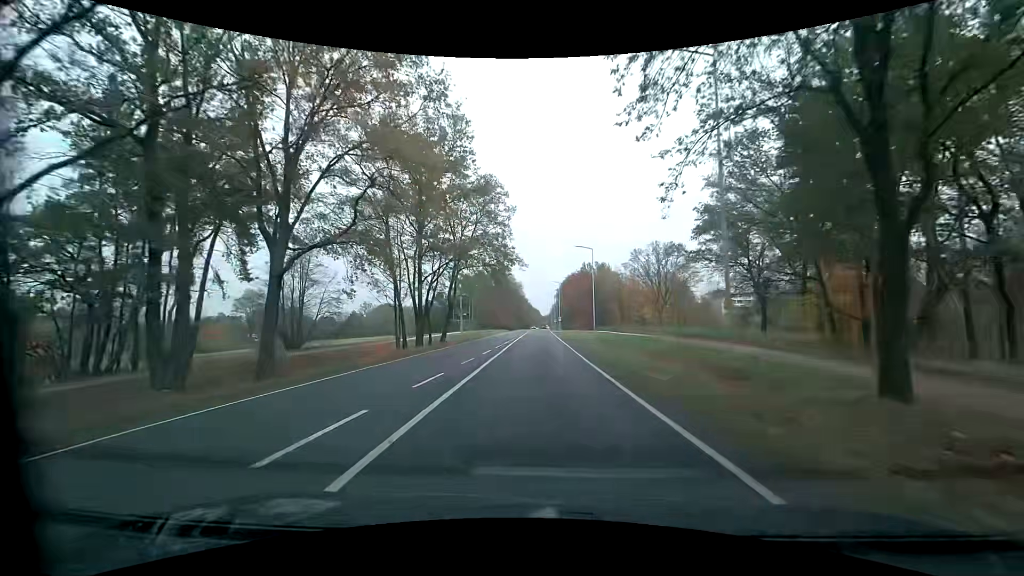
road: primary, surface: asphalt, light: Day
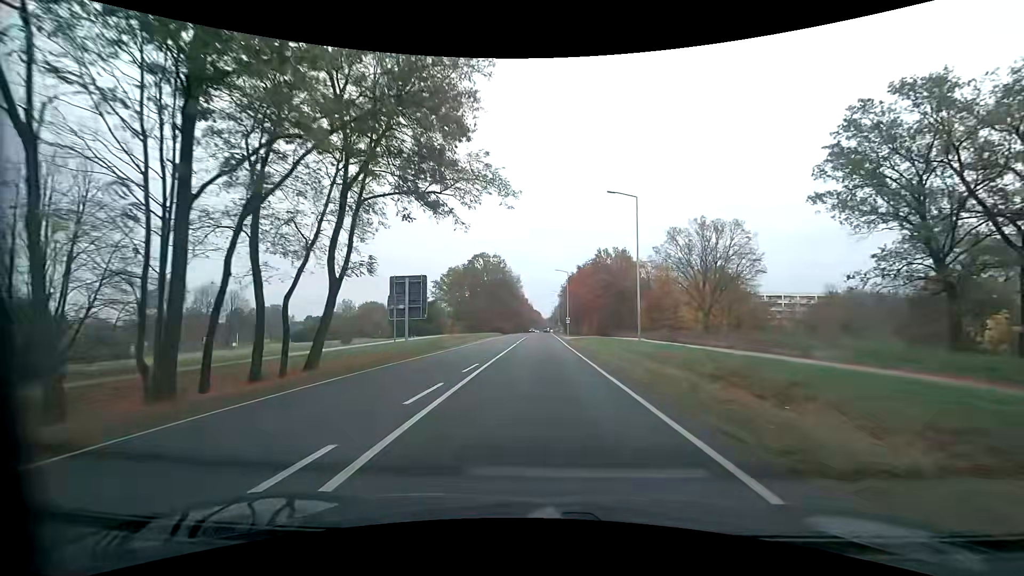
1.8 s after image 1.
(+0.2, +26.5) m; 0°
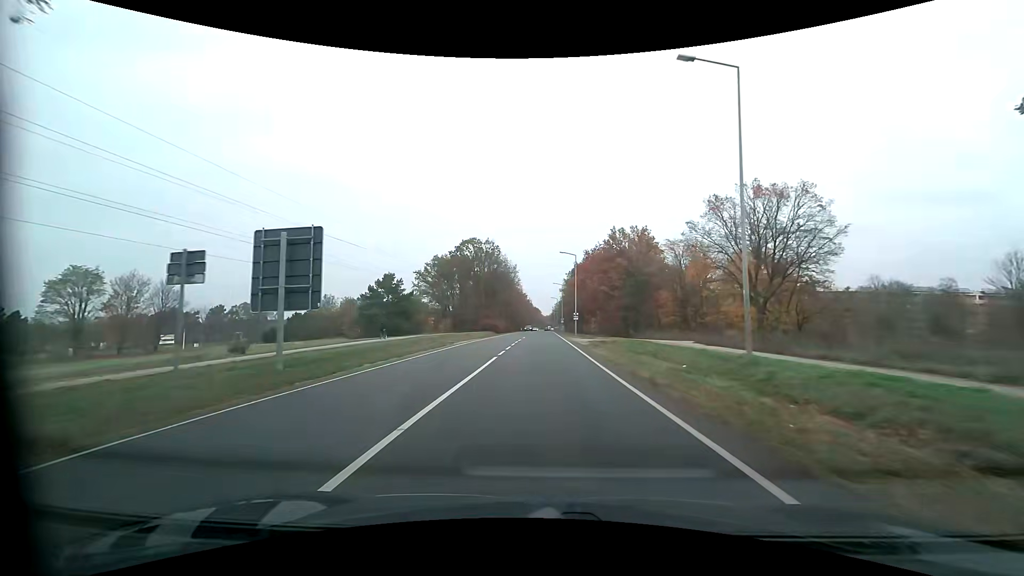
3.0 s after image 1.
(+0.2, +17.8) m; +1°
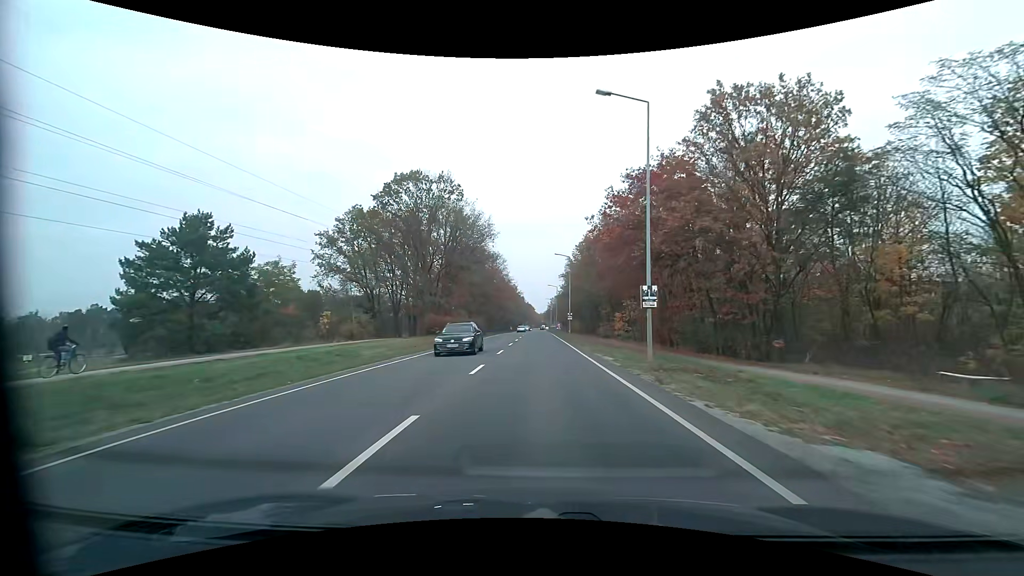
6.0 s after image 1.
(-0.1, +44.7) m; 0°
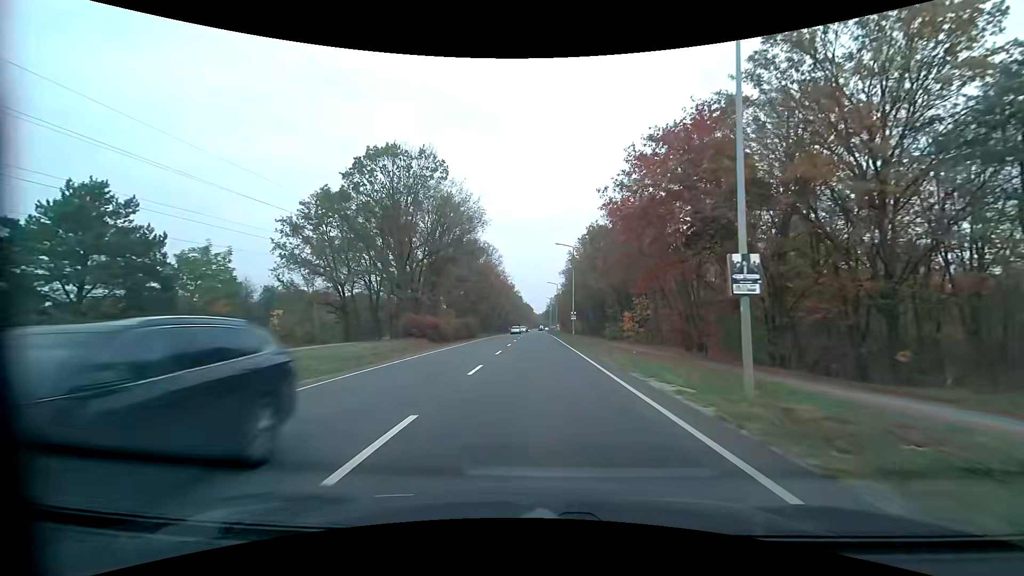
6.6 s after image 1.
(0.0, +9.0) m; 0°
(0, +10) (0, +20) (0, +30) (0, +40) (0, +50) (0, +60) (0, +70) (0, +80) (0, +90) (0, +100) m
